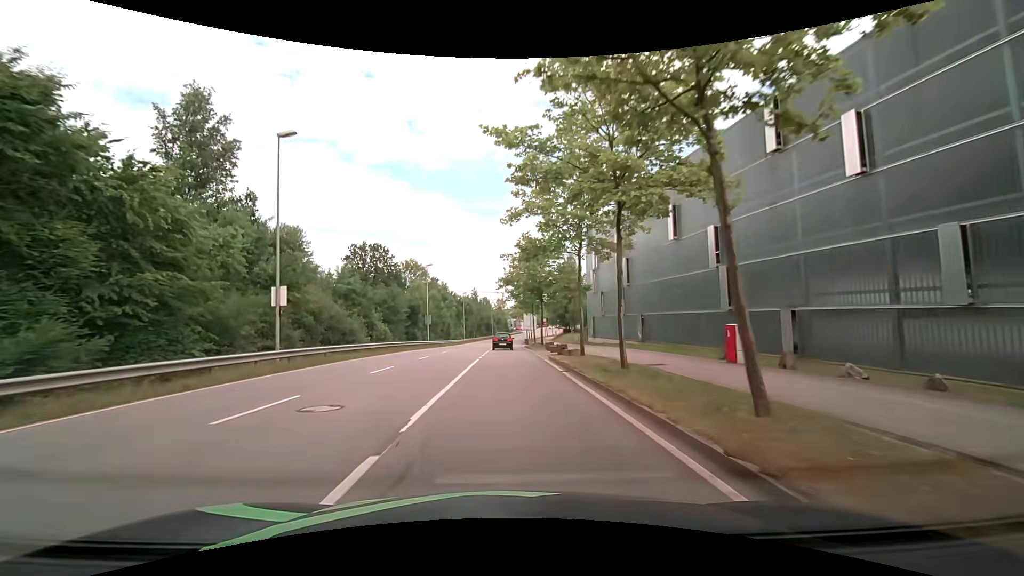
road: secondary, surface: asphalt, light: Day
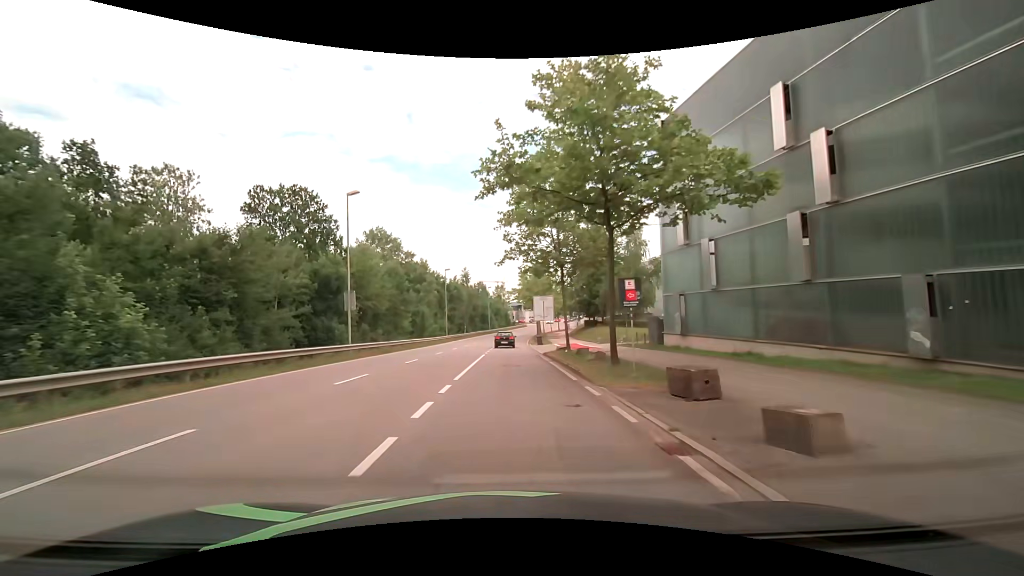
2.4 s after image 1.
(+0.1, +30.6) m; 0°
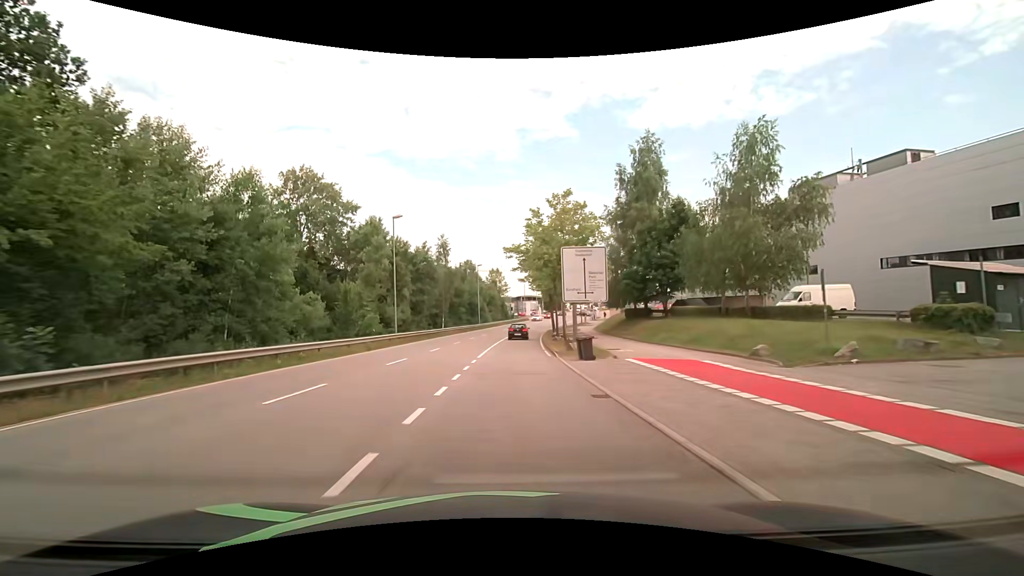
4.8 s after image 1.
(-0.1, +30.8) m; 0°
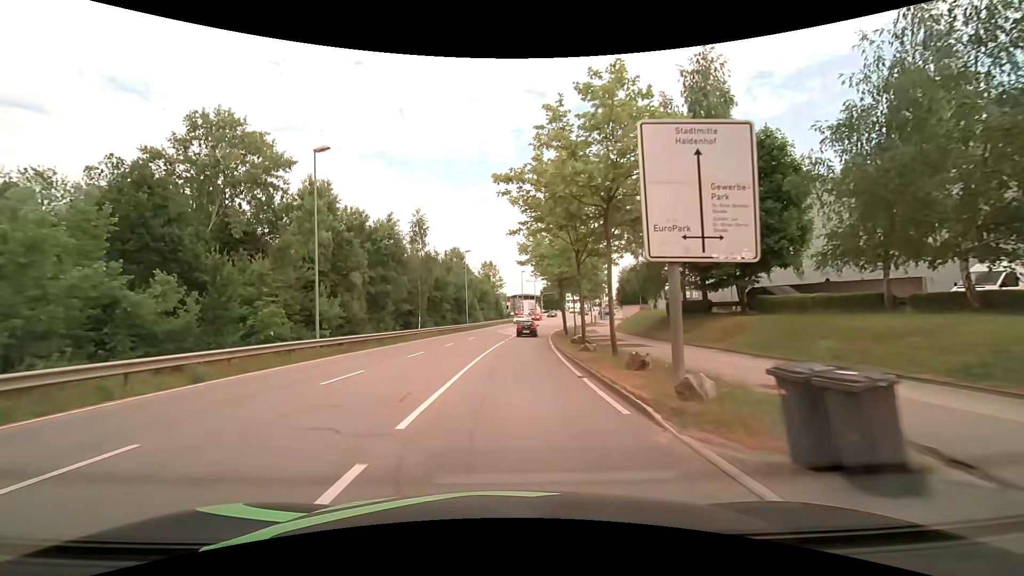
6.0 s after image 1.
(+0.1, +15.4) m; 0°
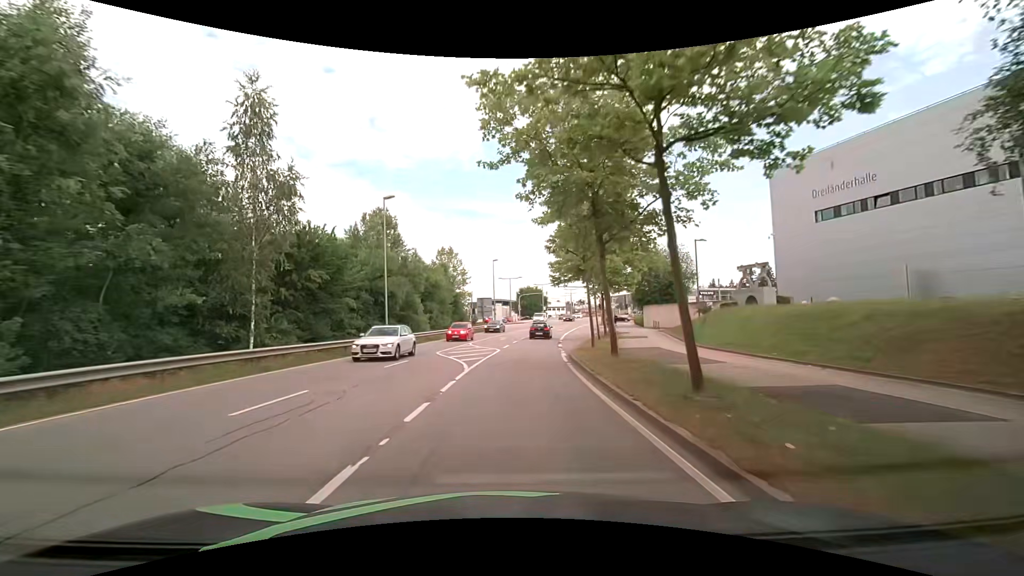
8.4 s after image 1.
(+1.0, +30.5) m; +3°
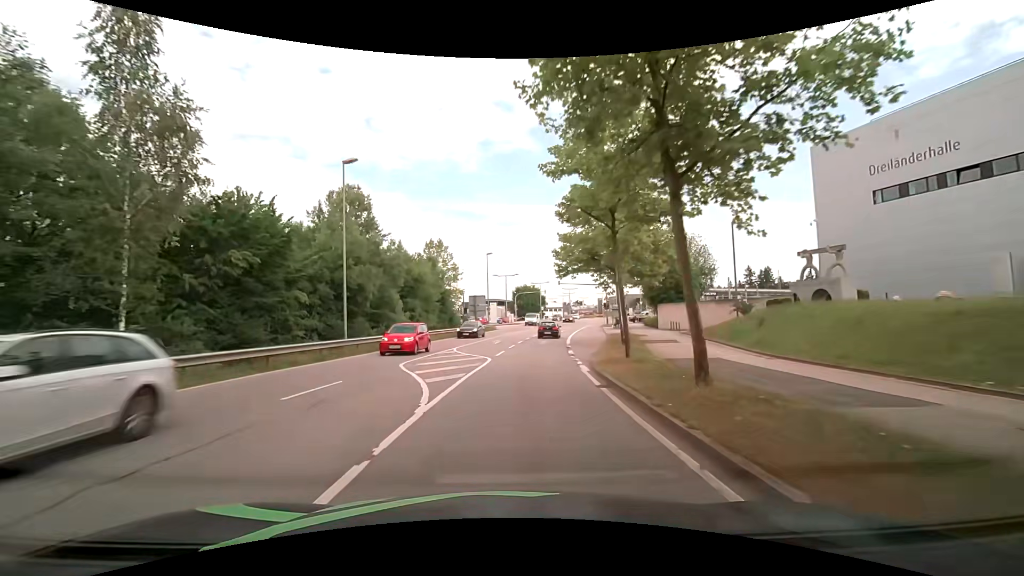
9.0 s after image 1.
(0.0, +7.5) m; +1°
